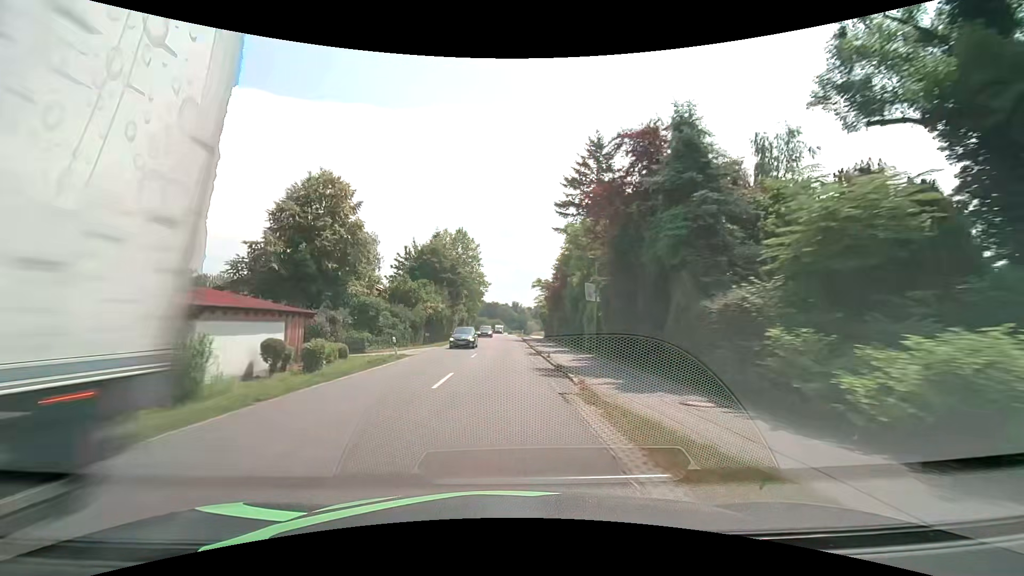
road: secondary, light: Day
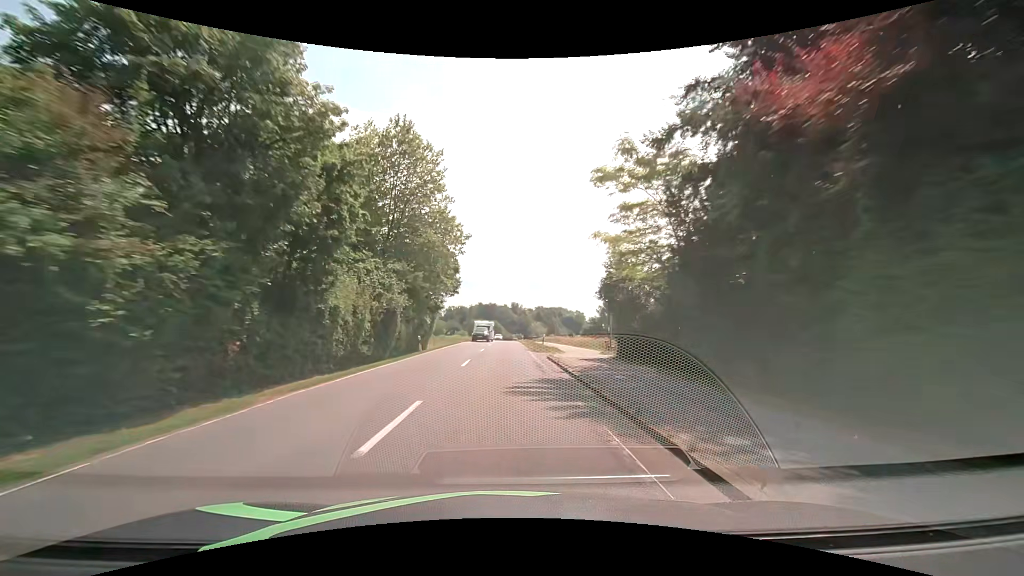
(+0.3, +42.7) m; +1°
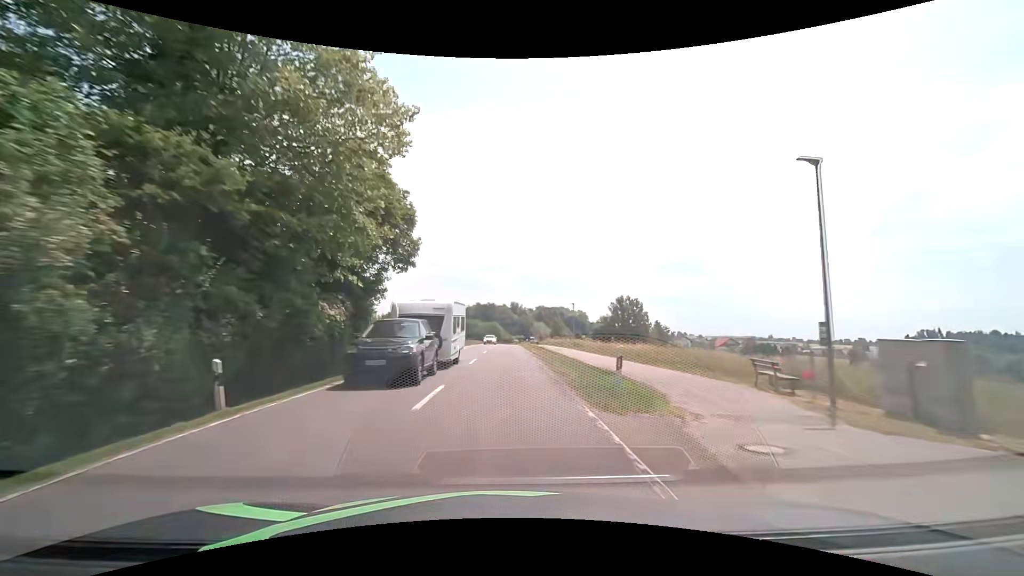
(-0.1, +21.4) m; 0°
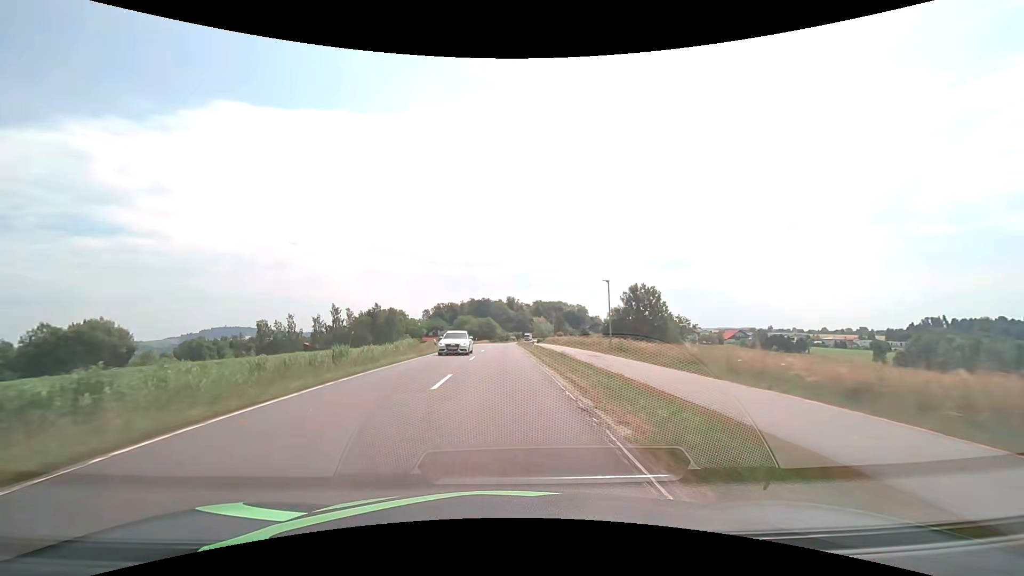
(+0.2, +21.4) m; +1°
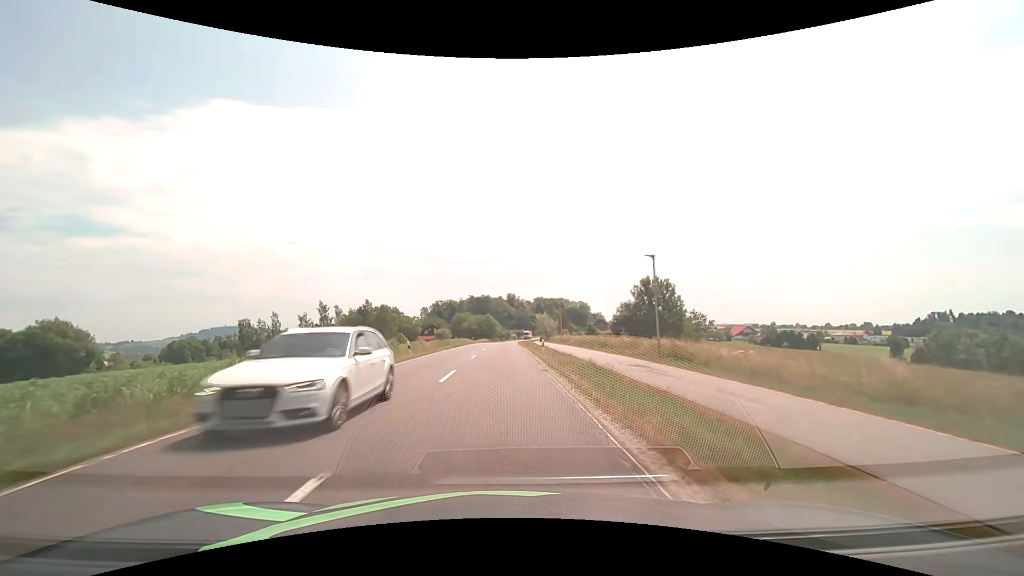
(0.0, +10.7) m; 0°
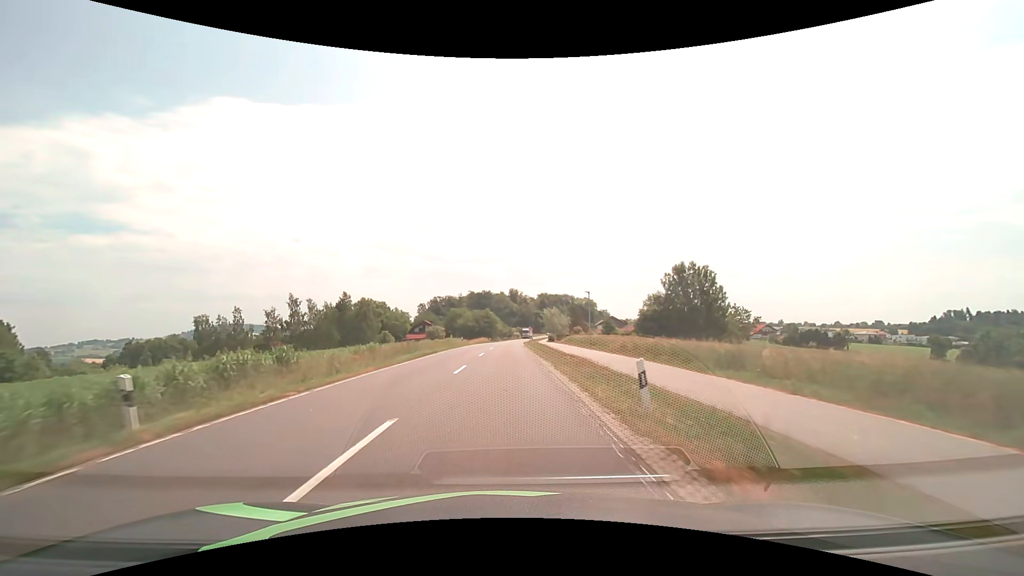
(-0.1, +21.6) m; 0°
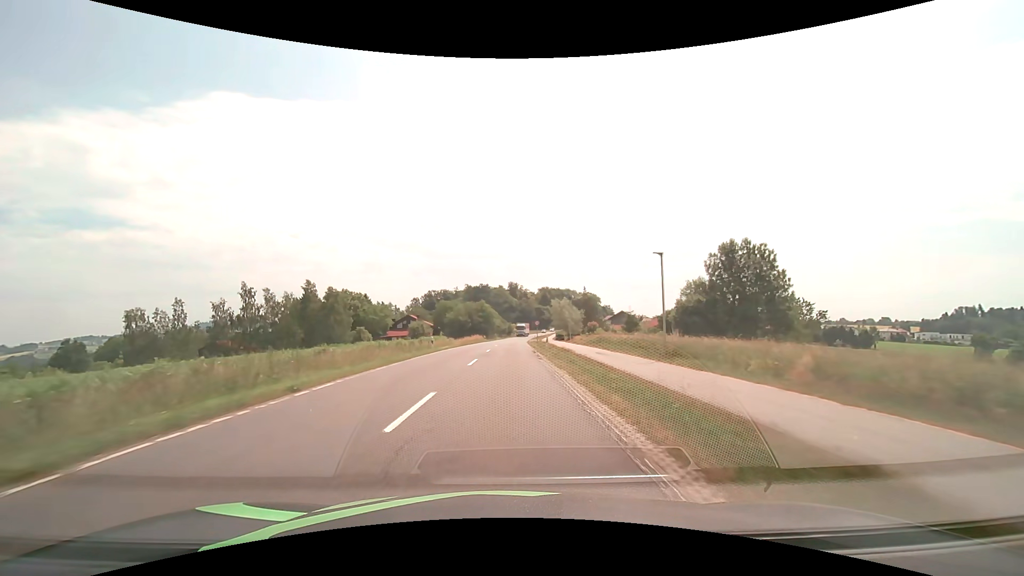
(0.0, +21.7) m; 0°
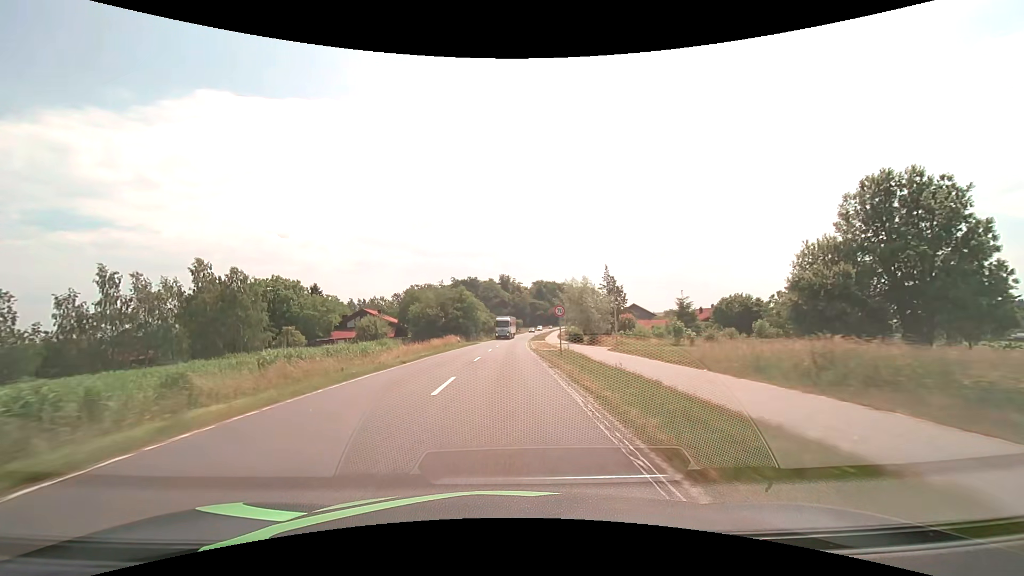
(+0.3, +32.5) m; +1°
(0, +10) (0, +20) (0, +30) (0, +40) (+1, +50) (+1, +60) (+1, +70) (+2, +80) (+2, +90) (+3, +100) m
